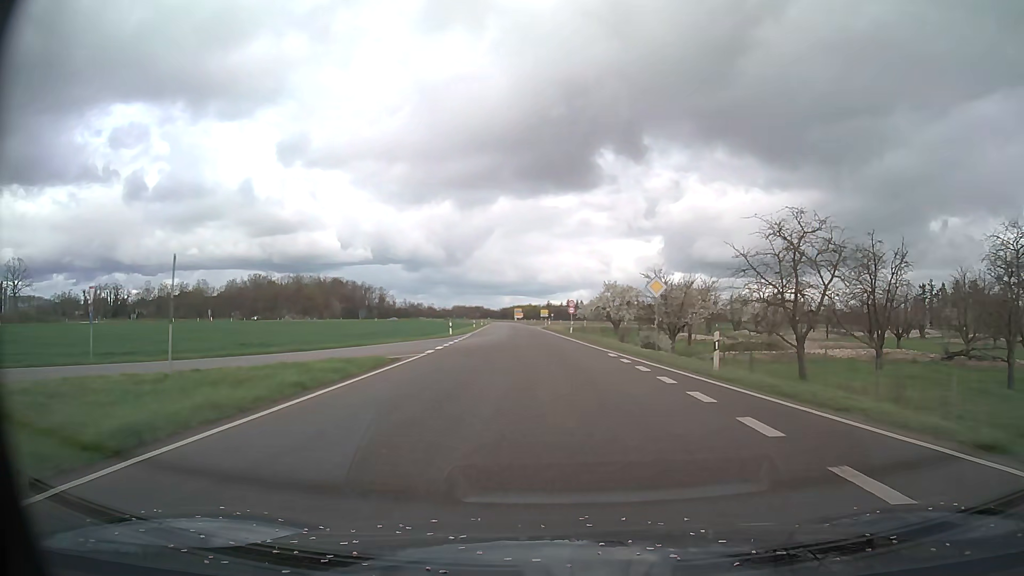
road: primary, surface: asphalt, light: Day
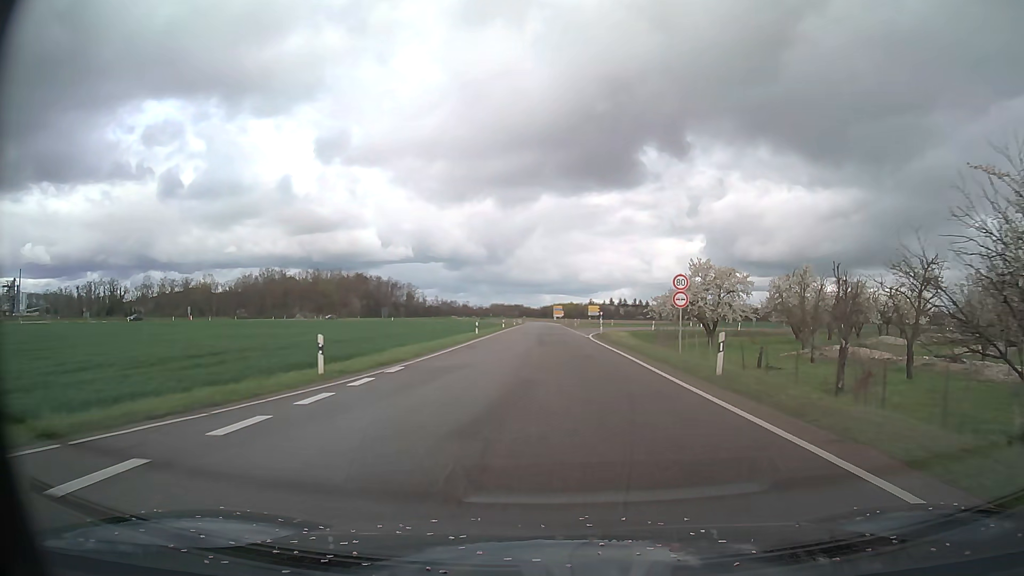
(-1.4, +36.6) m; -4°
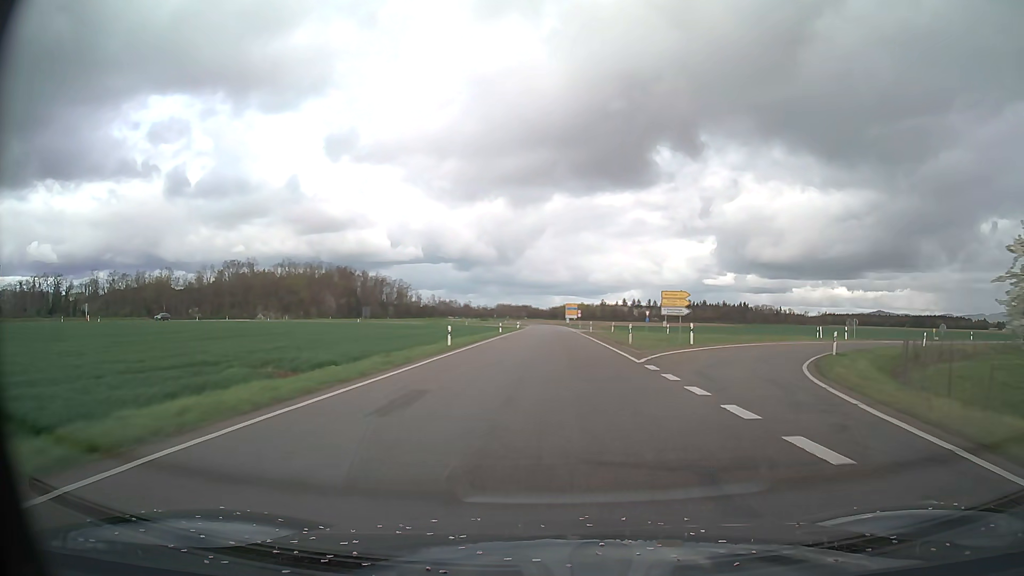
(-0.5, +50.2) m; -1°
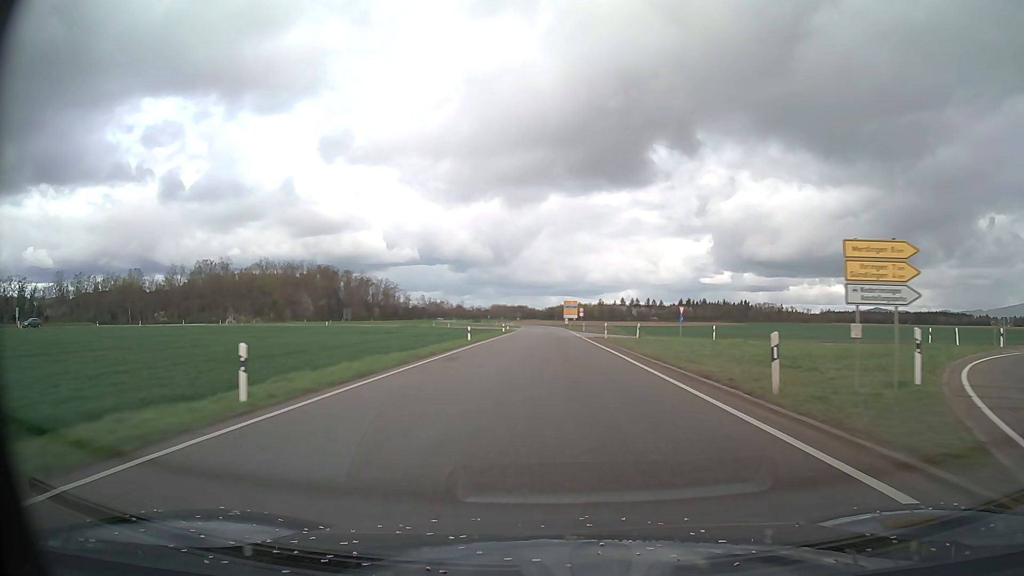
(+0.1, +22.3) m; 0°
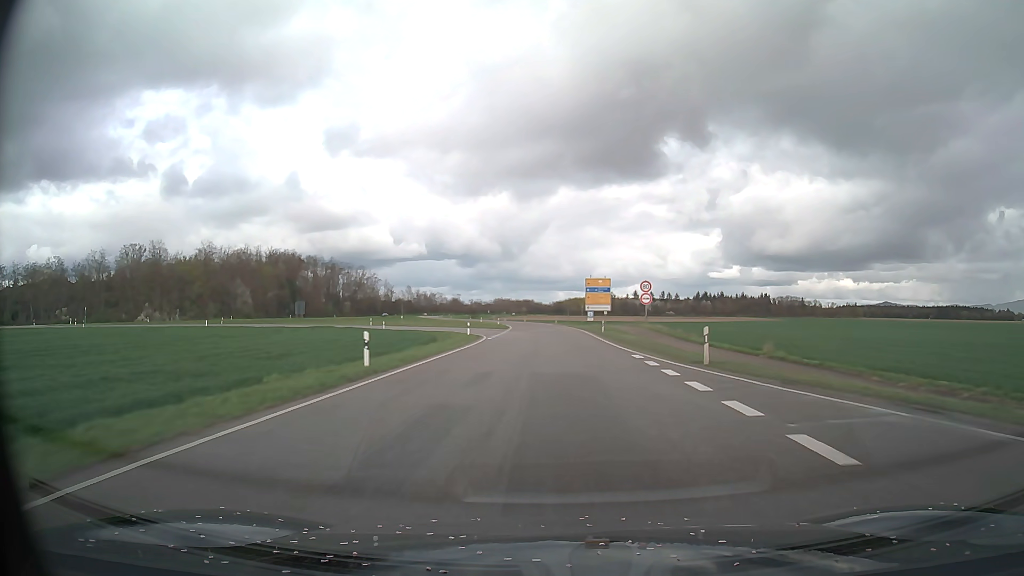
(-0.3, +58.9) m; -1°
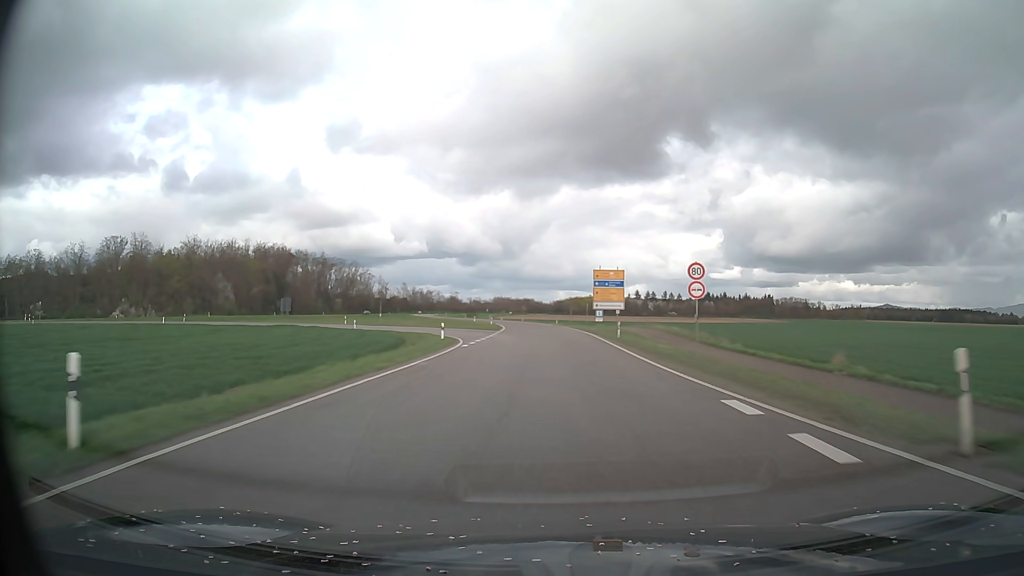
(0.0, +12.1) m; 0°
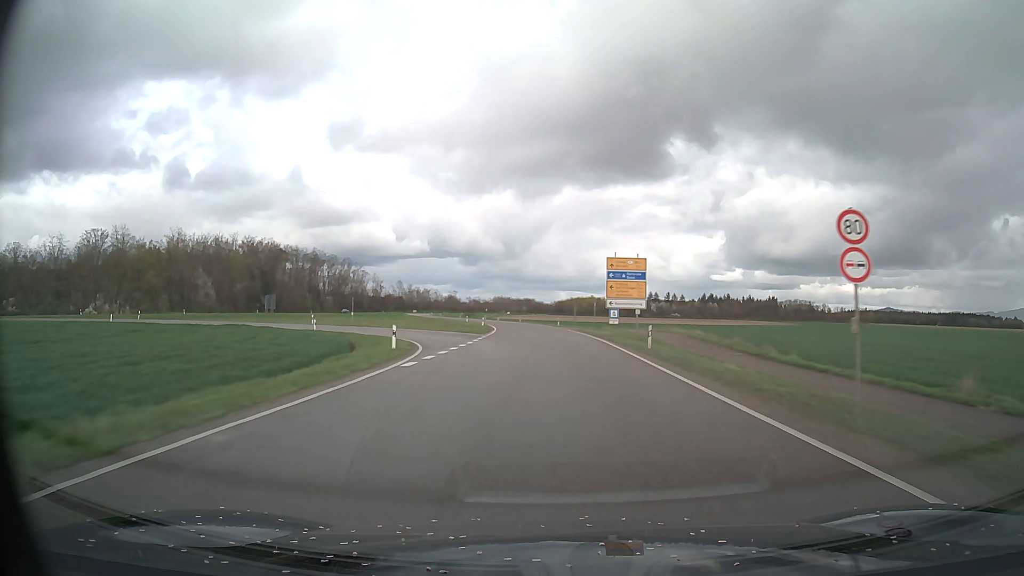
(0.0, +12.2) m; 0°
